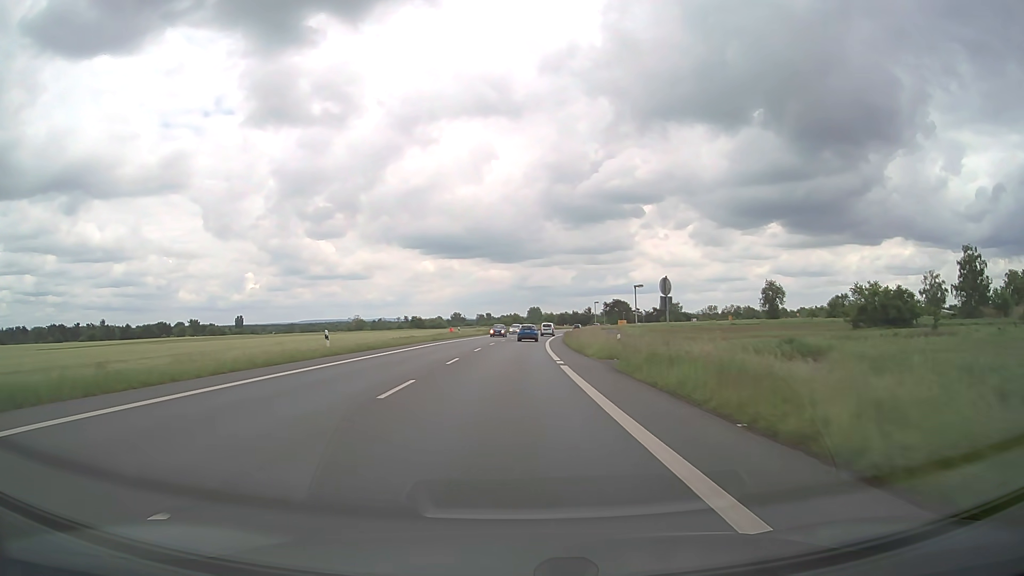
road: primary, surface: asphalt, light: Day
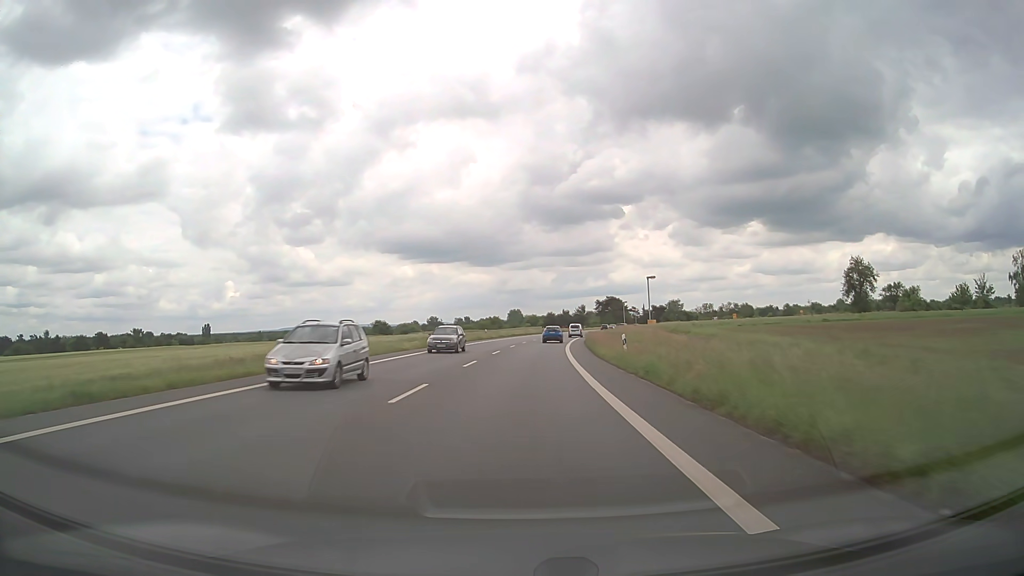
(+0.4, +47.9) m; +2°
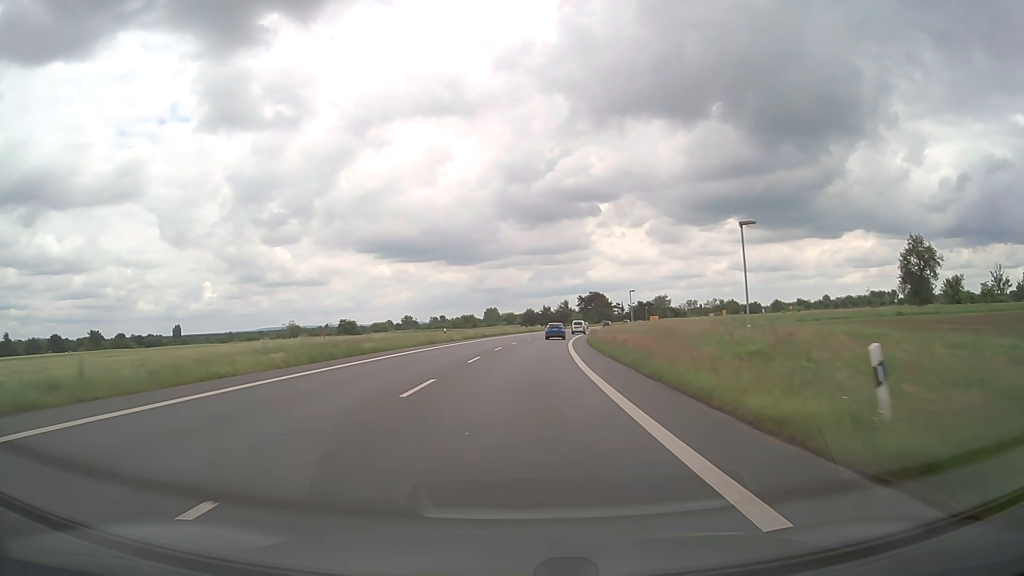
(+0.4, +23.3) m; +2°
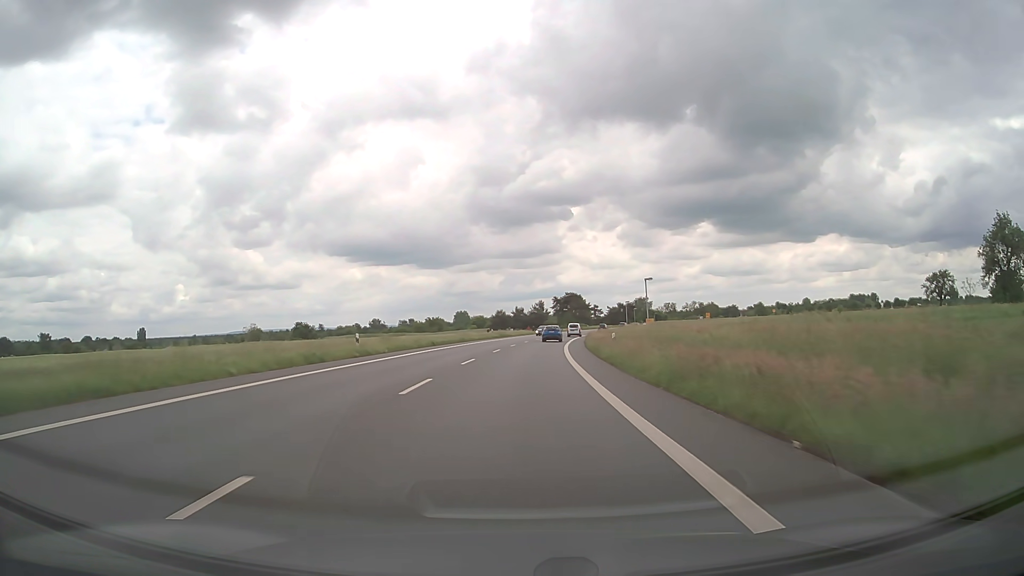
(+0.4, +23.0) m; +2°
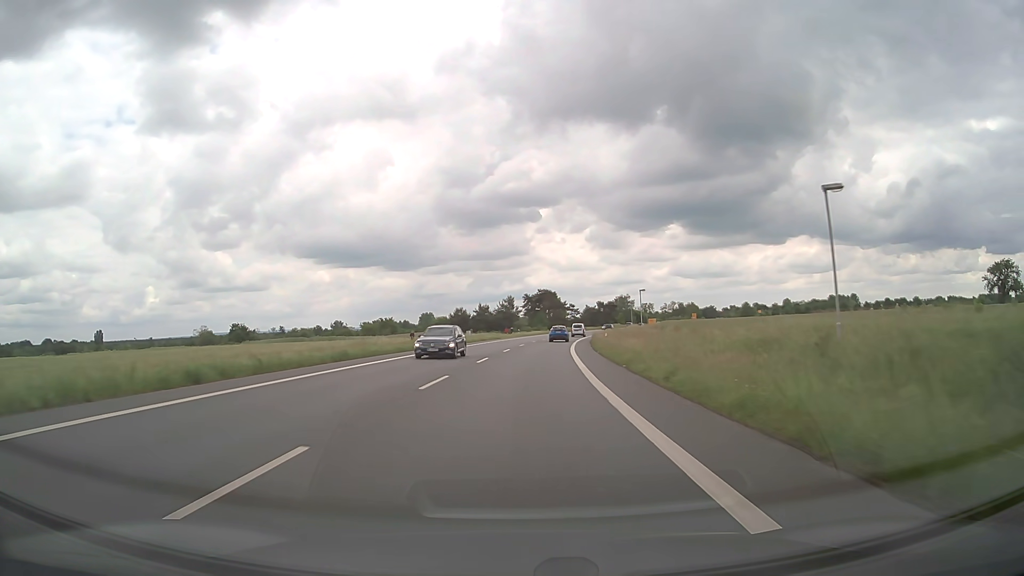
(+0.9, +34.2) m; +3°
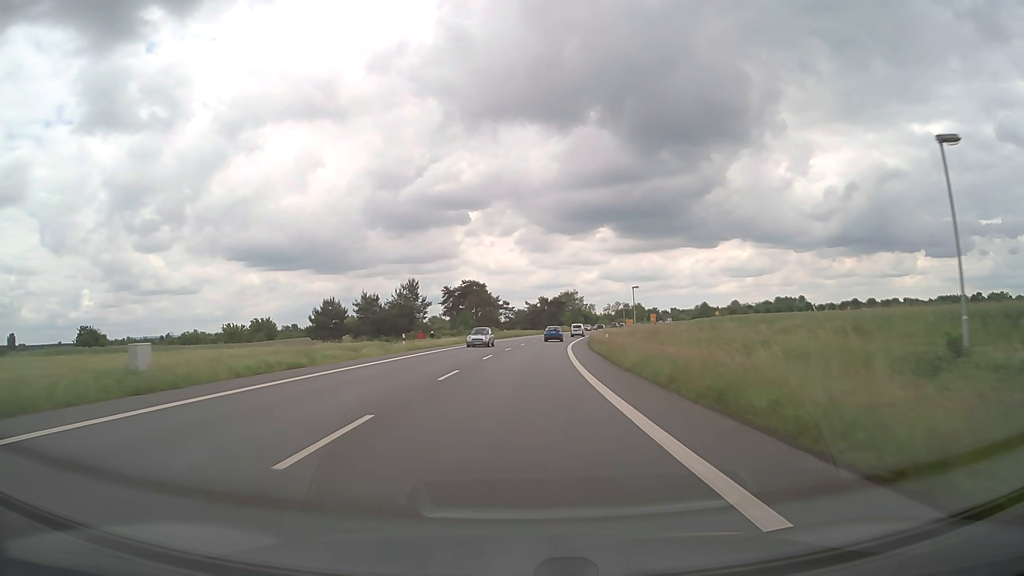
(+2.7, +56.5) m; +6°
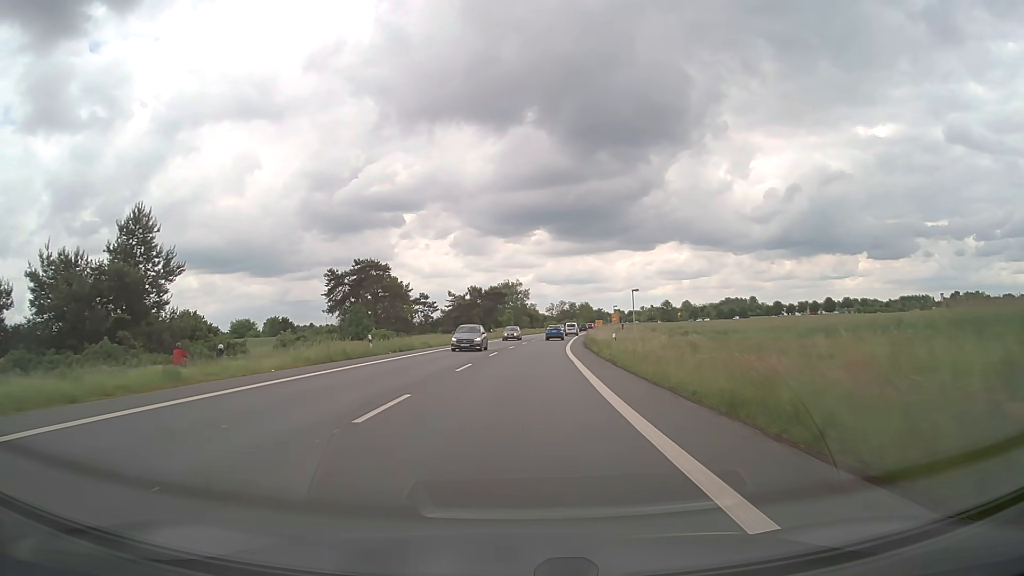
(+2.7, +56.4) m; +5°
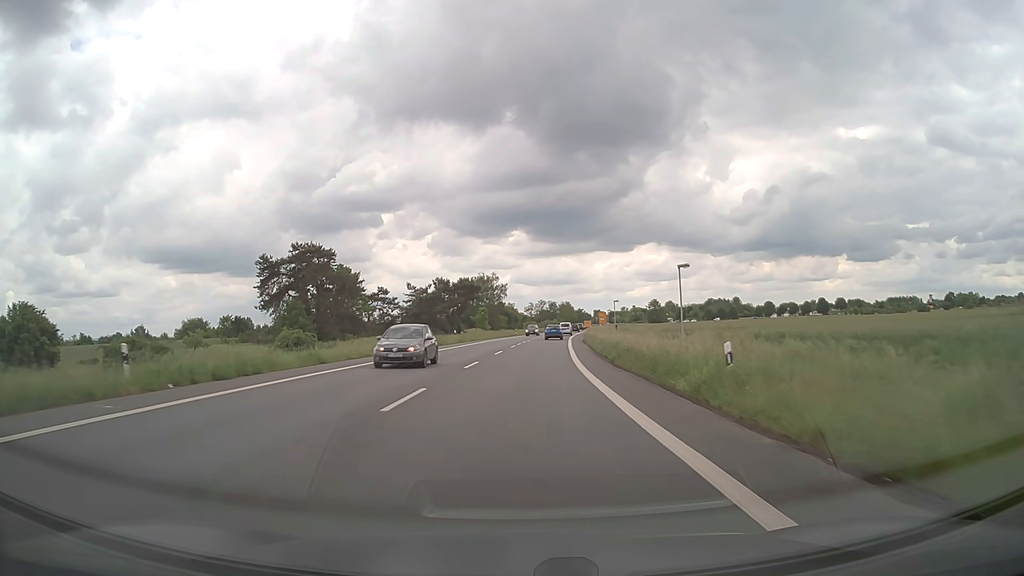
(+0.4, +22.6) m; +2°
(0, +10) (0, +20) (+1, +30) (+1, +40) (+2, +50) (+2, +60) (+3, +70) (+4, +80) (+5, +90) (+6, +100) m
